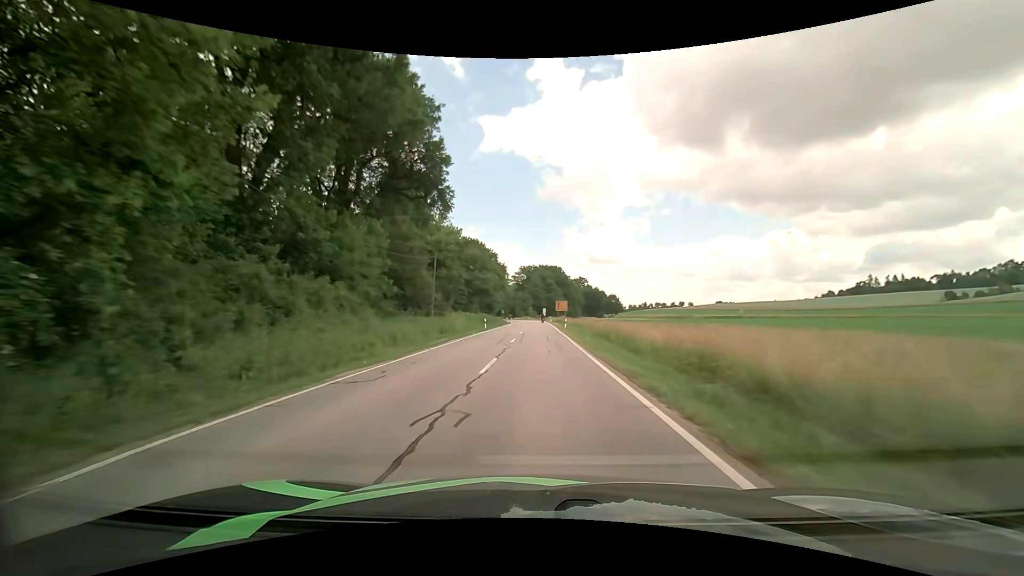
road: secondary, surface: asphalt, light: Day
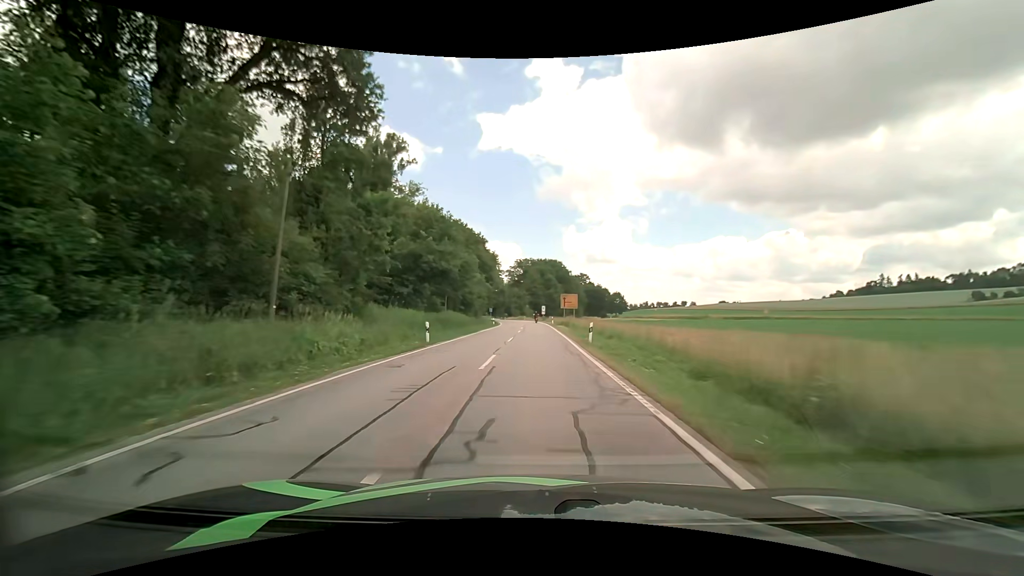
(0.0, +23.4) m; 0°
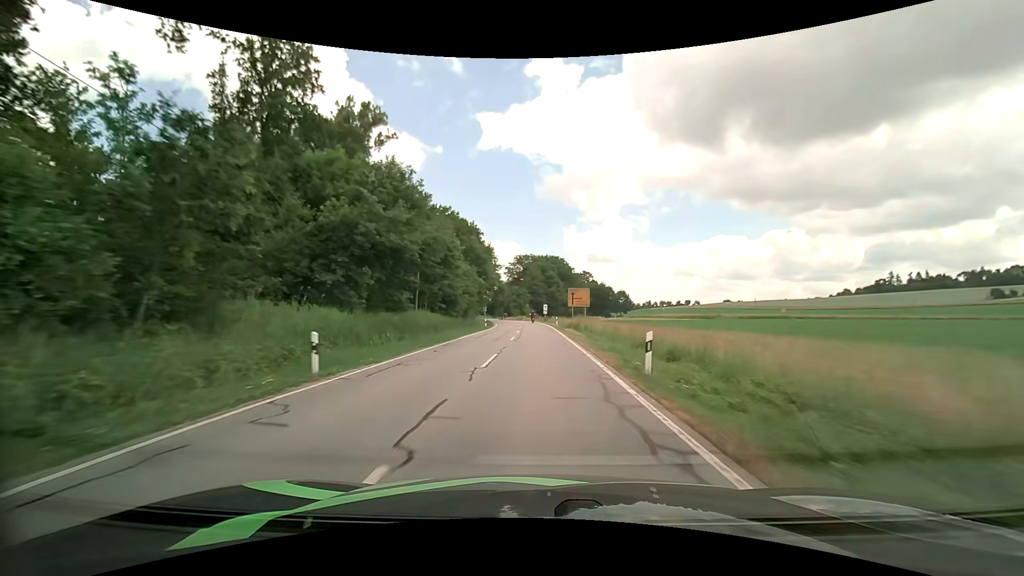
(0.0, +11.5) m; 0°
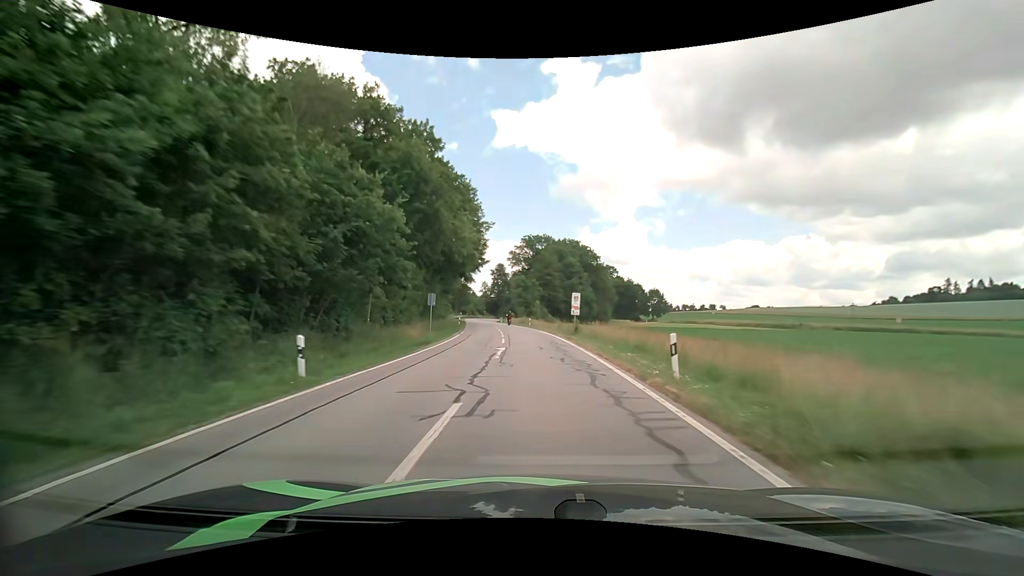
(-0.9, +45.0) m; -2°
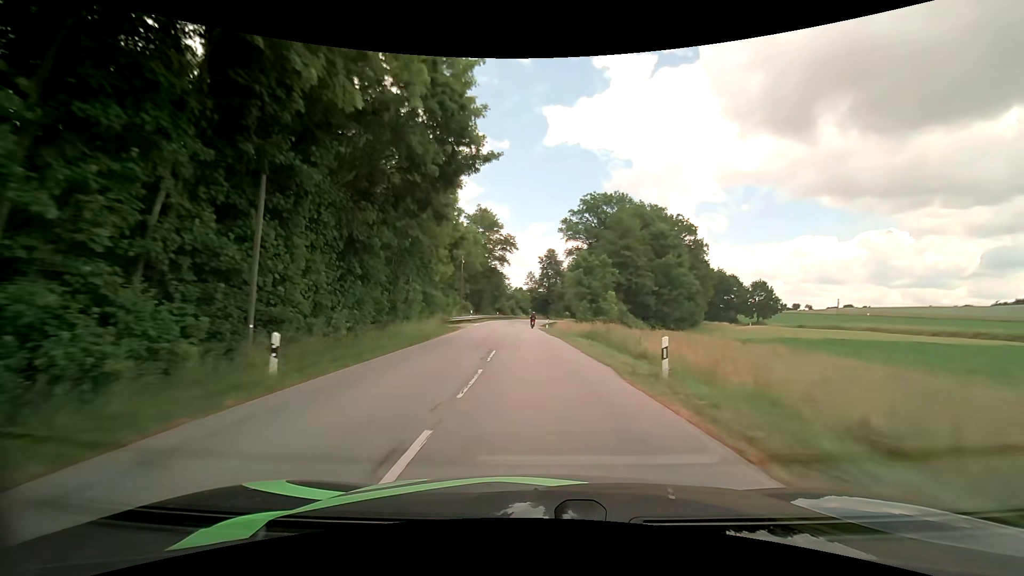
(-2.1, +44.9) m; -6°
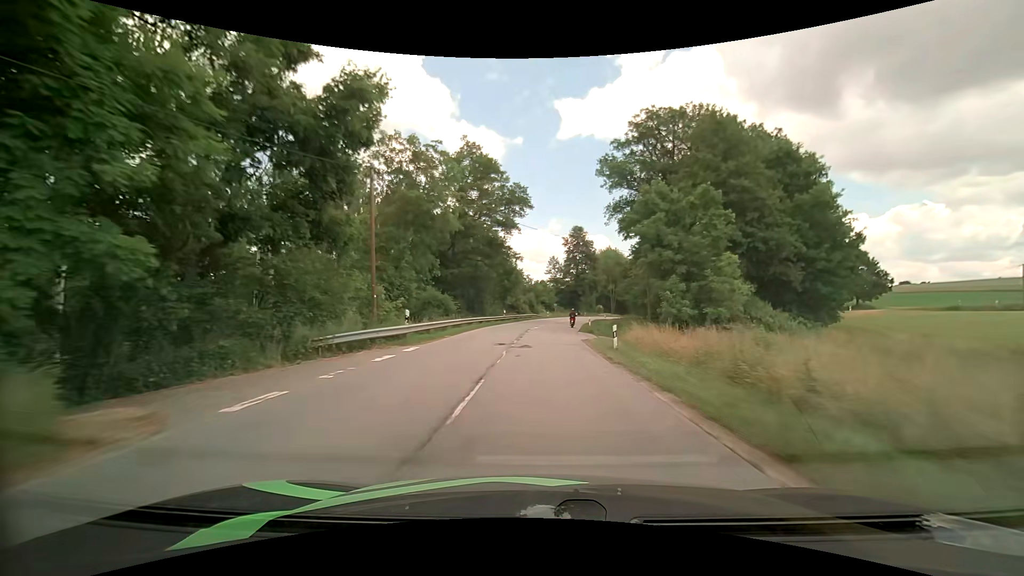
(-1.0, +32.7) m; -3°
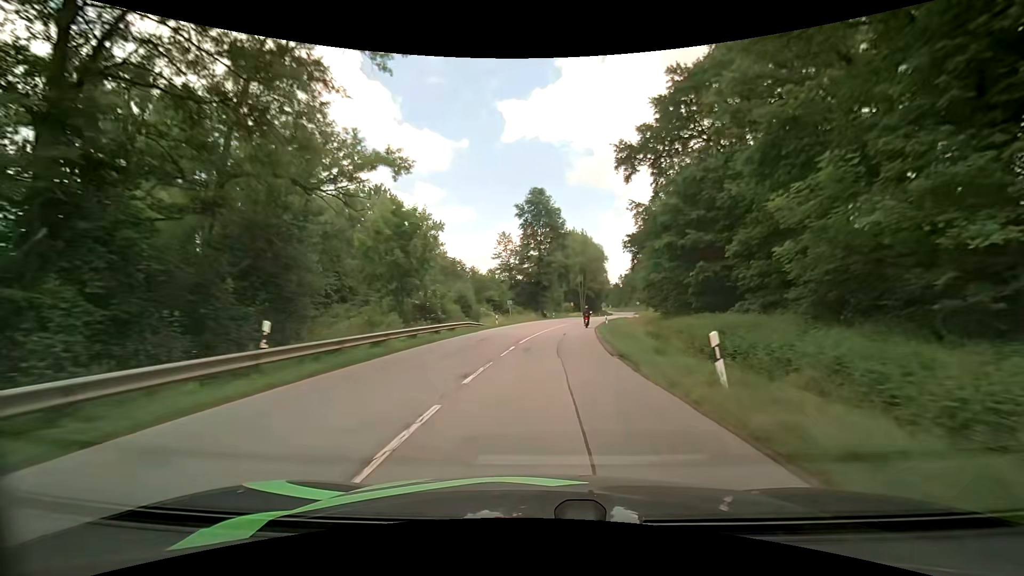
(+1.1, +40.5) m; +5°
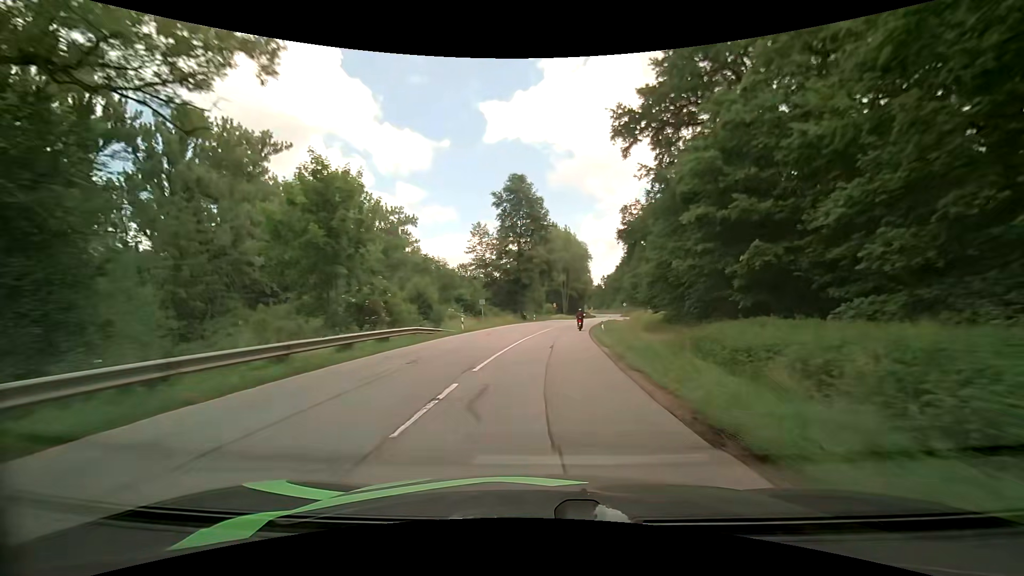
(+0.2, +9.7) m; +3°
(0, +10) (0, +20) (+1, +30) (+2, +40) (+3, +50) (+4, +60) (+6, +70) (+8, +80) (+10, +89) (+12, +99) m
